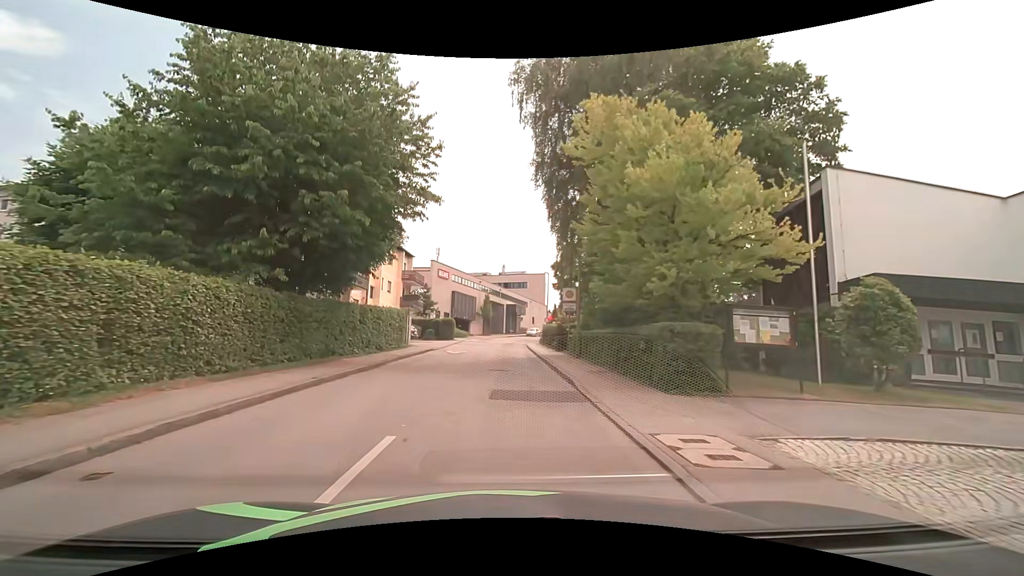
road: unclassified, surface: asphalt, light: Day
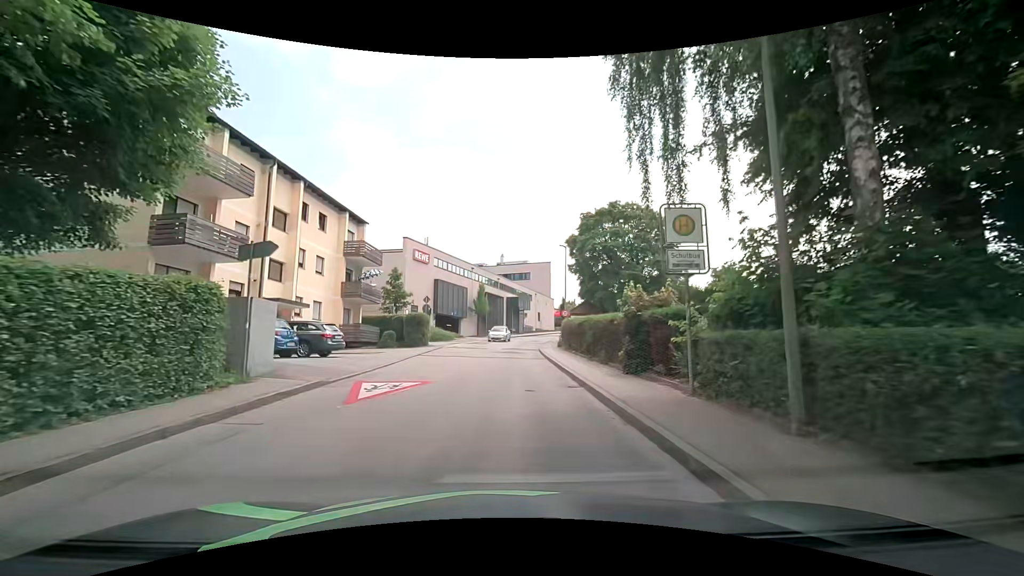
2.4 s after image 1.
(0.0, +18.0) m; +1°
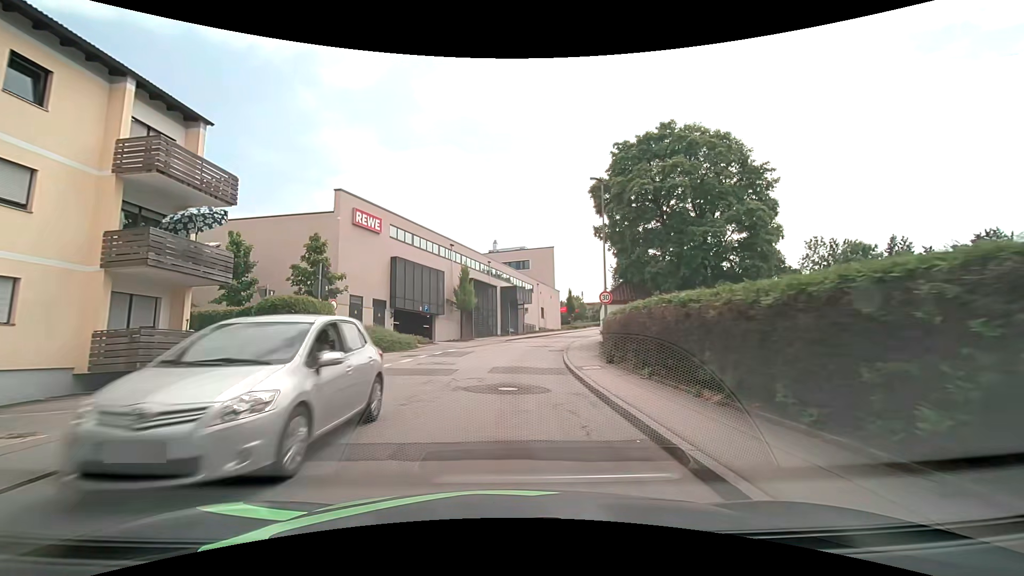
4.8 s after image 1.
(-0.2, +18.6) m; -1°
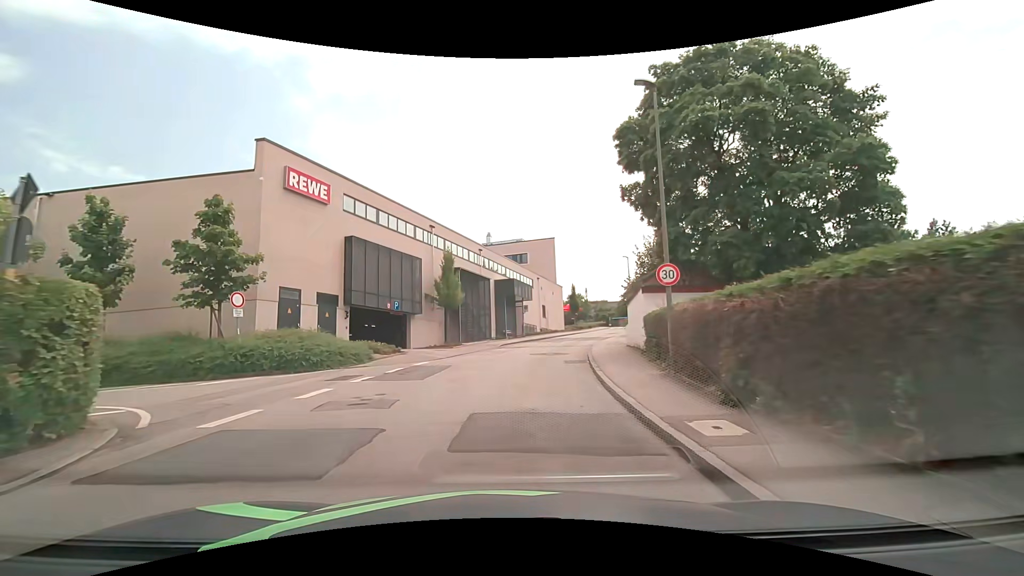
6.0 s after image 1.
(+0.1, +9.5) m; +1°
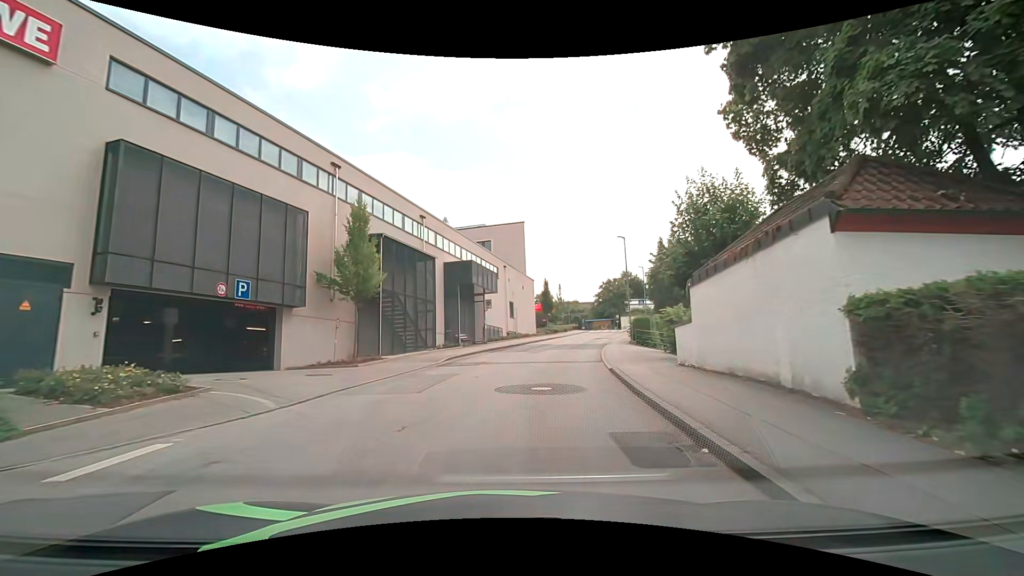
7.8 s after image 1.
(+0.3, +13.9) m; +3°
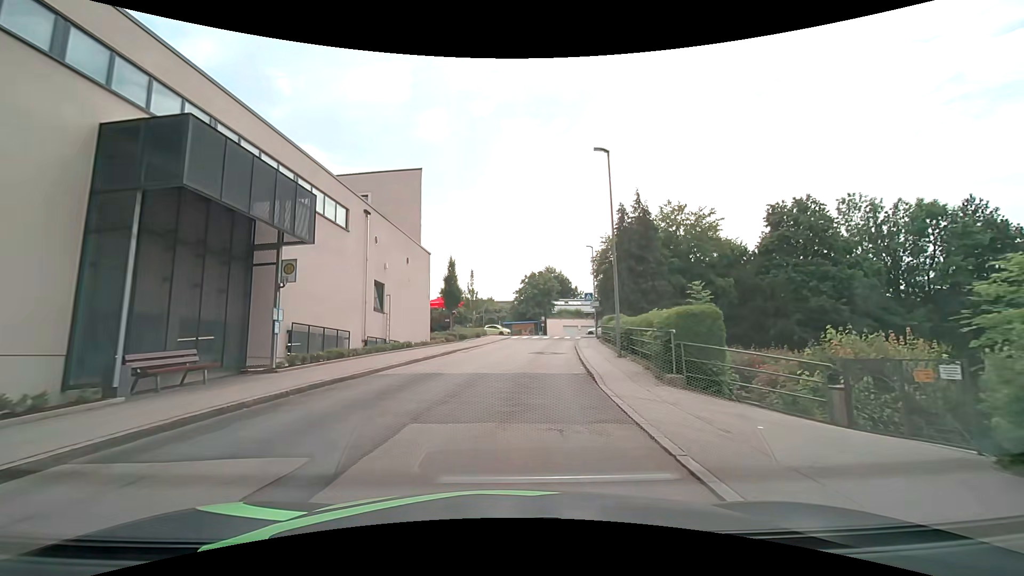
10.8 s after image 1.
(+2.3, +21.6) m; +12°
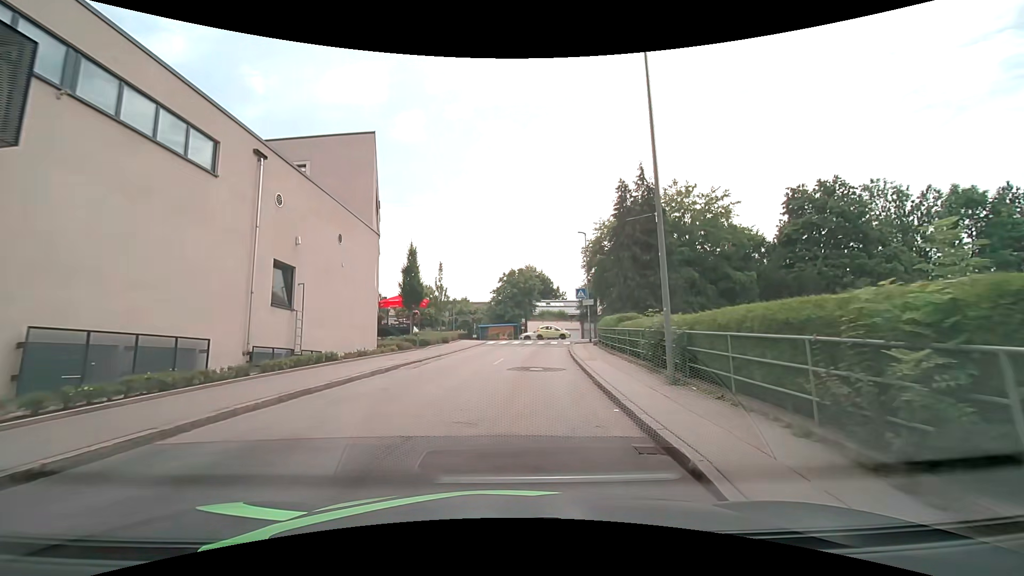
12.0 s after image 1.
(+0.1, +8.2) m; +1°
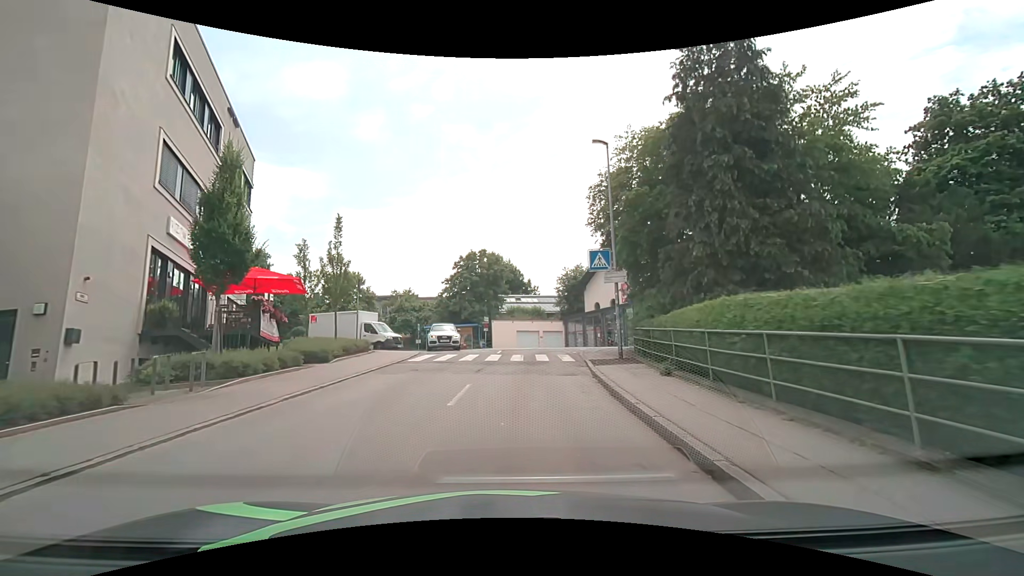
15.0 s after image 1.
(+0.9, +18.8) m; +5°
